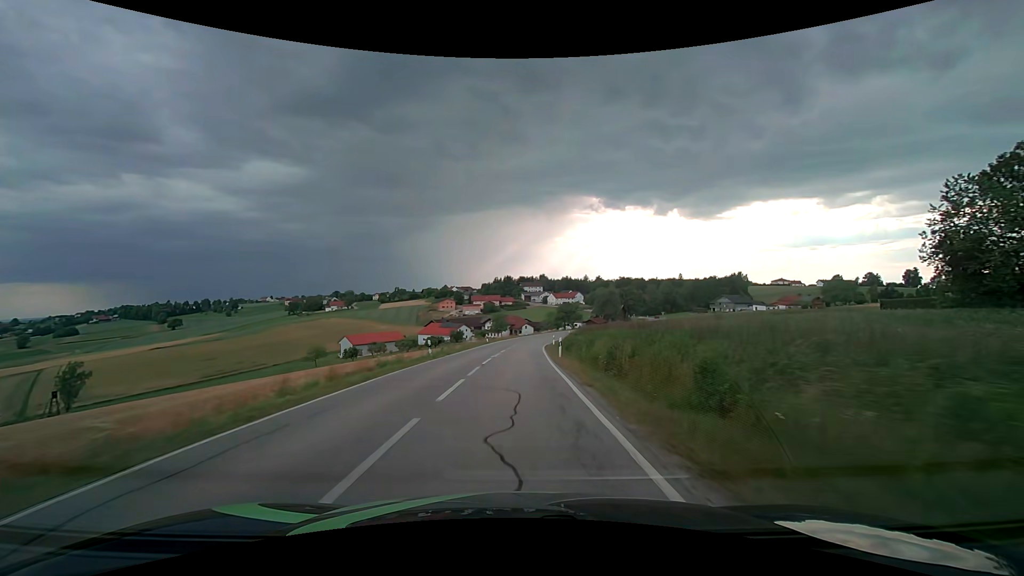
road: secondary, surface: asphalt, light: Day
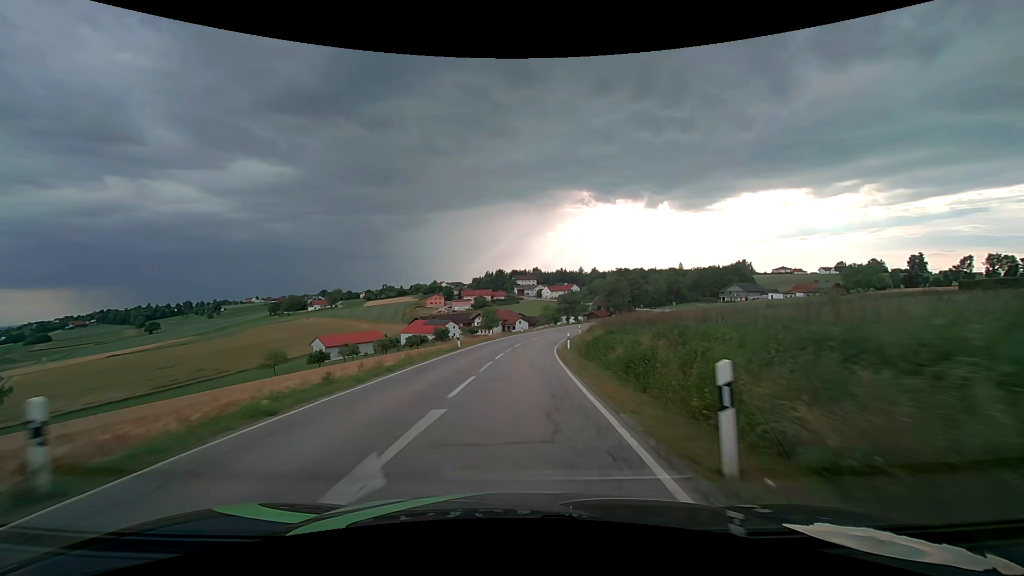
(+0.1, +21.4) m; +1°
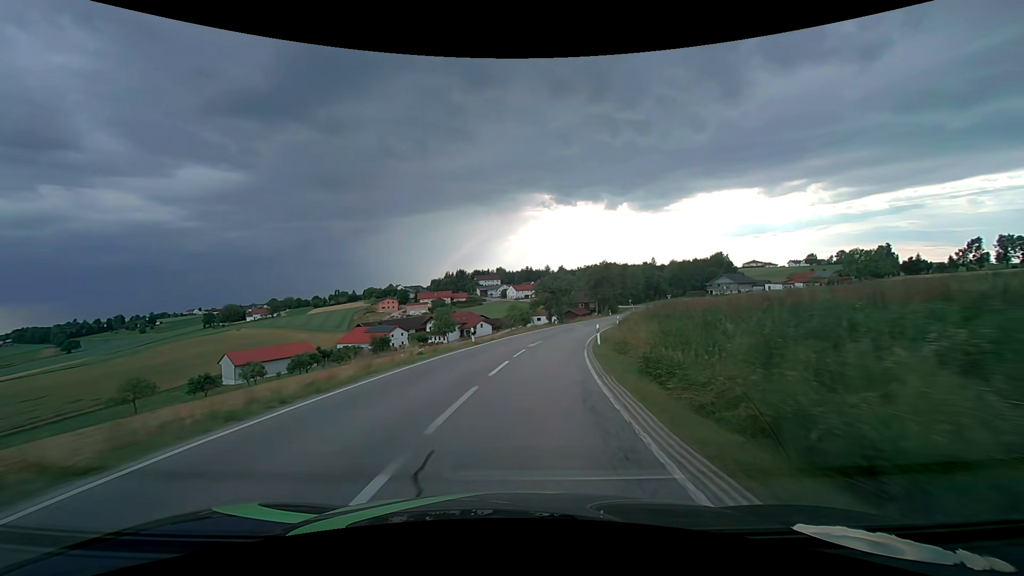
(+1.0, +32.3) m; +4°
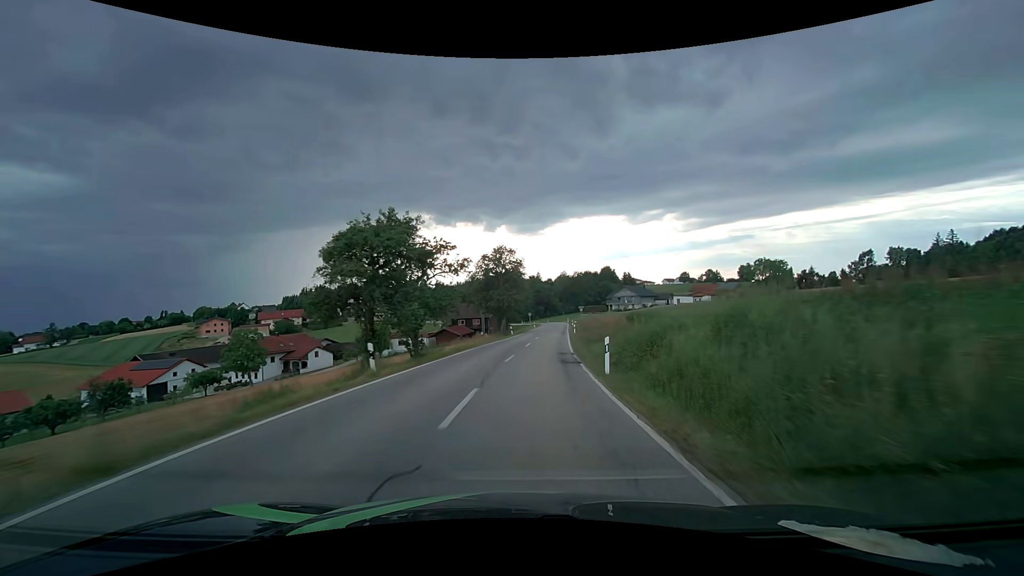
(+4.5, +40.9) m; +14°
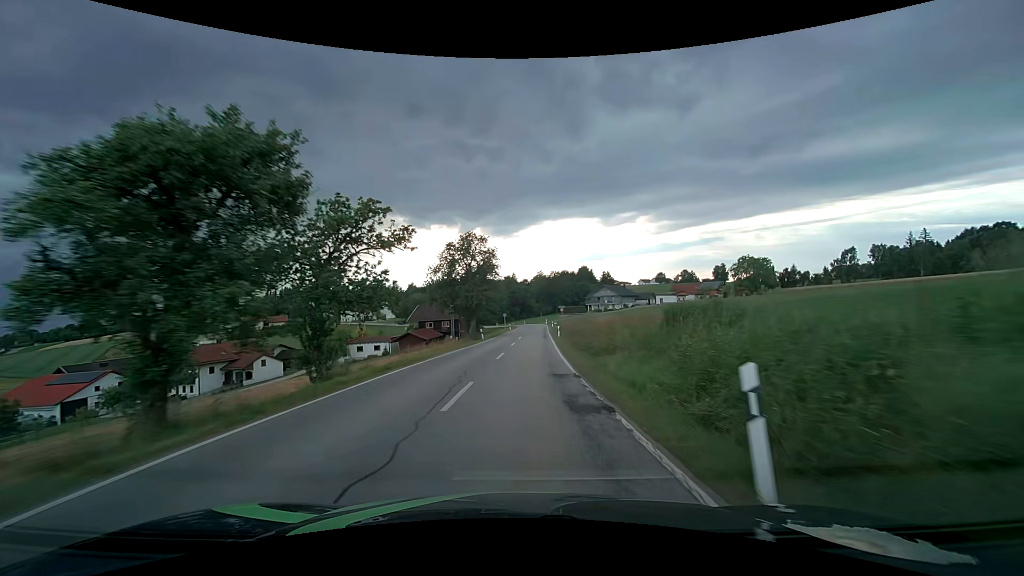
(+0.3, +10.1) m; +3°
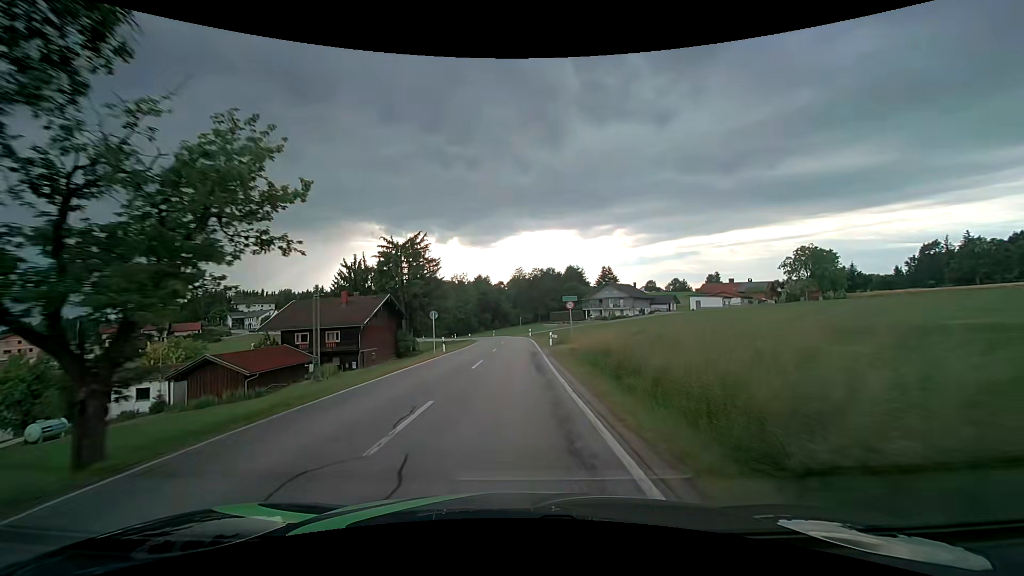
(+2.0, +49.4) m; +3°
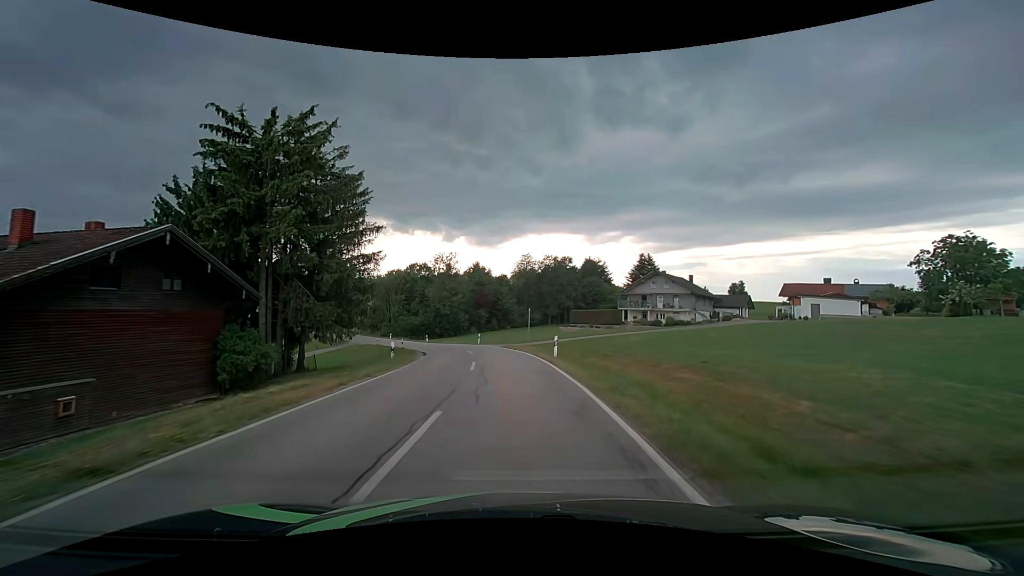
(-0.1, +37.2) m; 0°
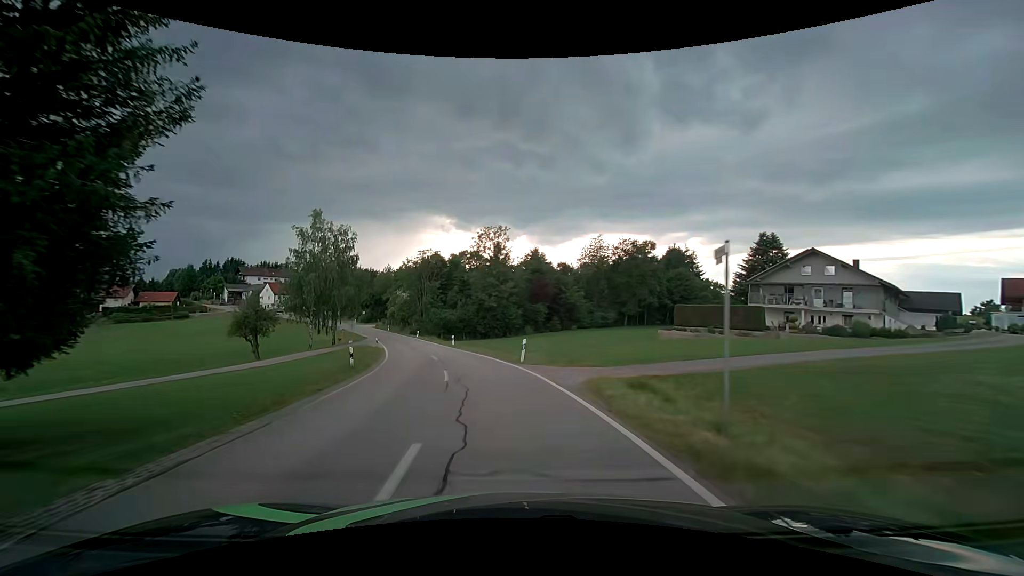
(-1.0, +26.0) m; -7°
(0, +10) (-1, +20) (-3, +30) (-6, +39) (-8, +49) (-11, +59) (-15, +68) (-18, +77) (-22, +87) (-26, +96) m
